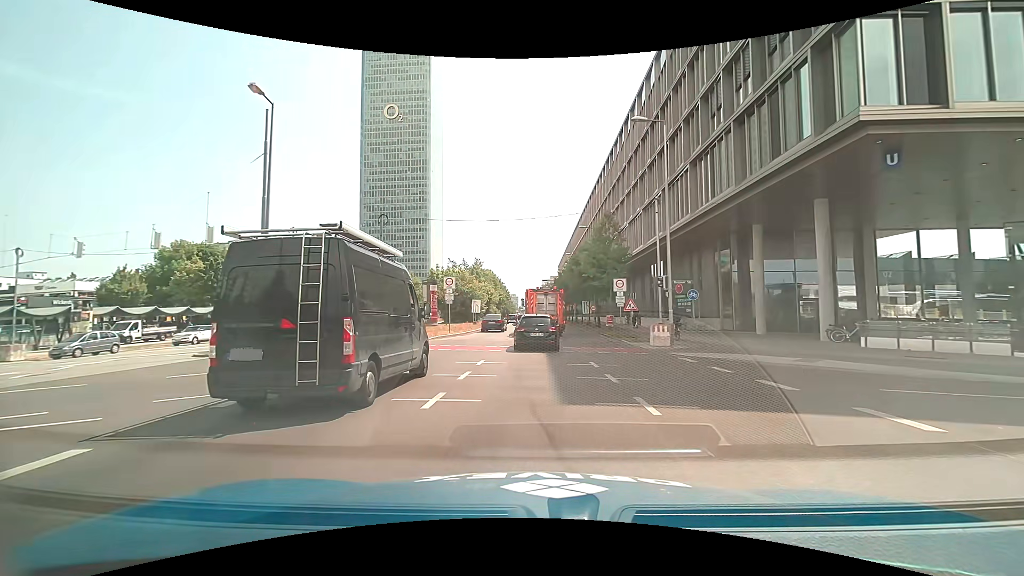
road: primary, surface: asphalt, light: Day
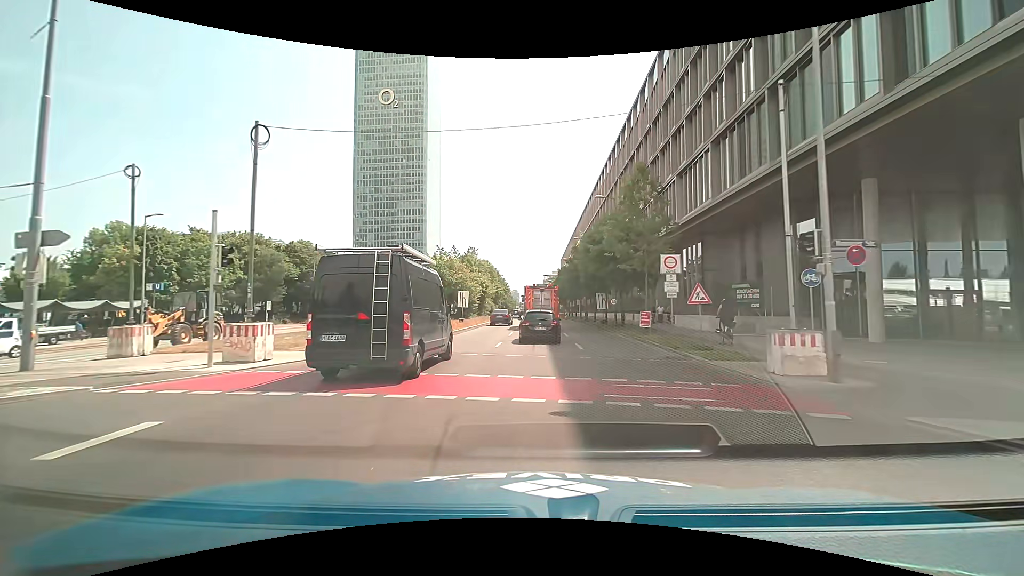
(-0.1, +12.1) m; 0°
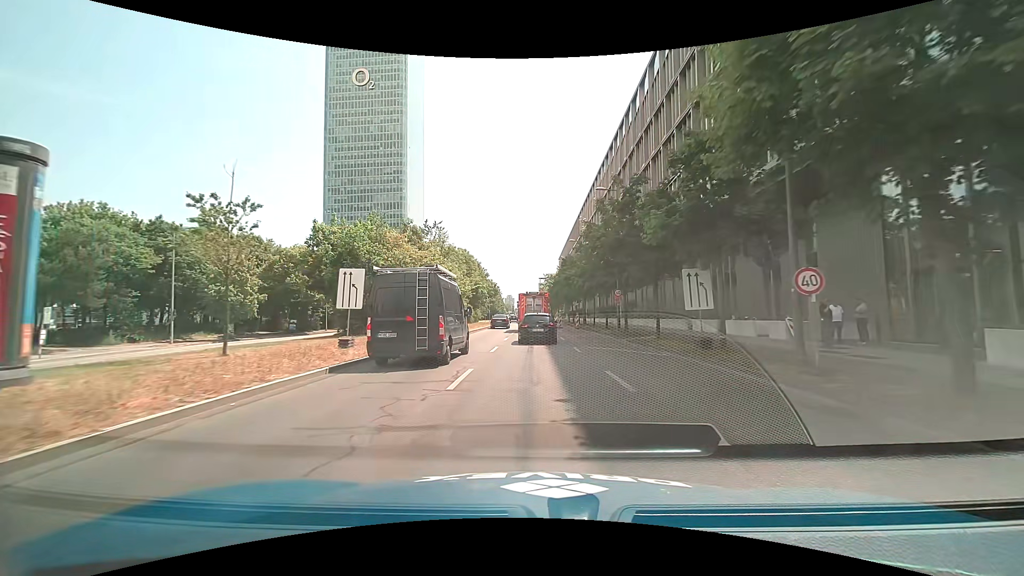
(+0.2, +28.1) m; 0°
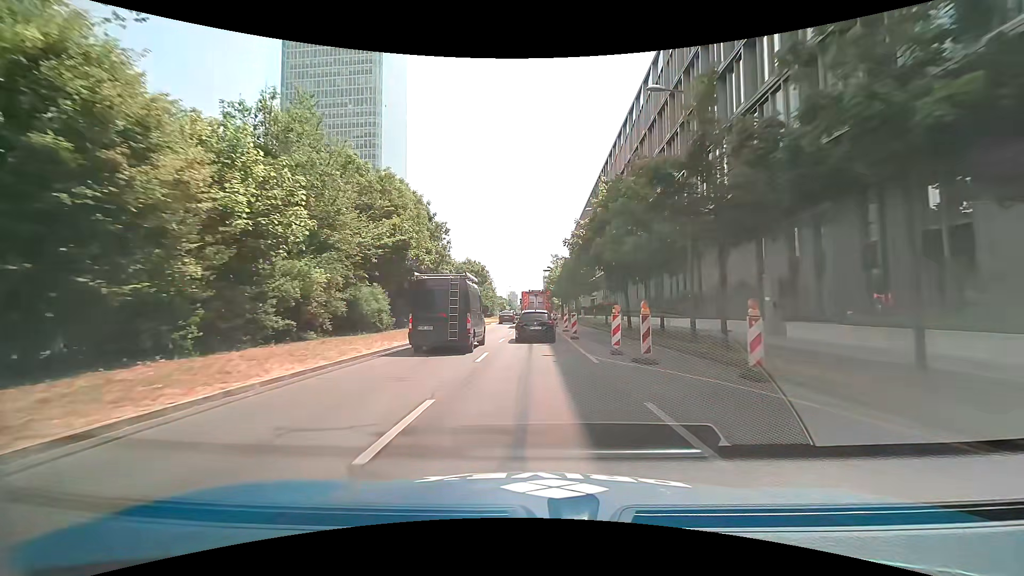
(+0.3, +40.9) m; 0°
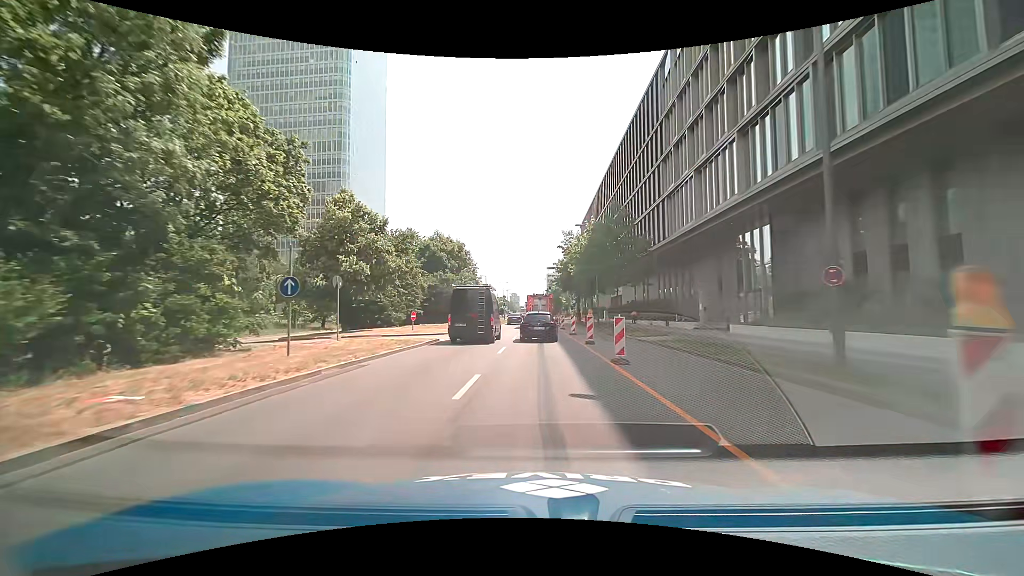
(-0.1, +32.7) m; -1°
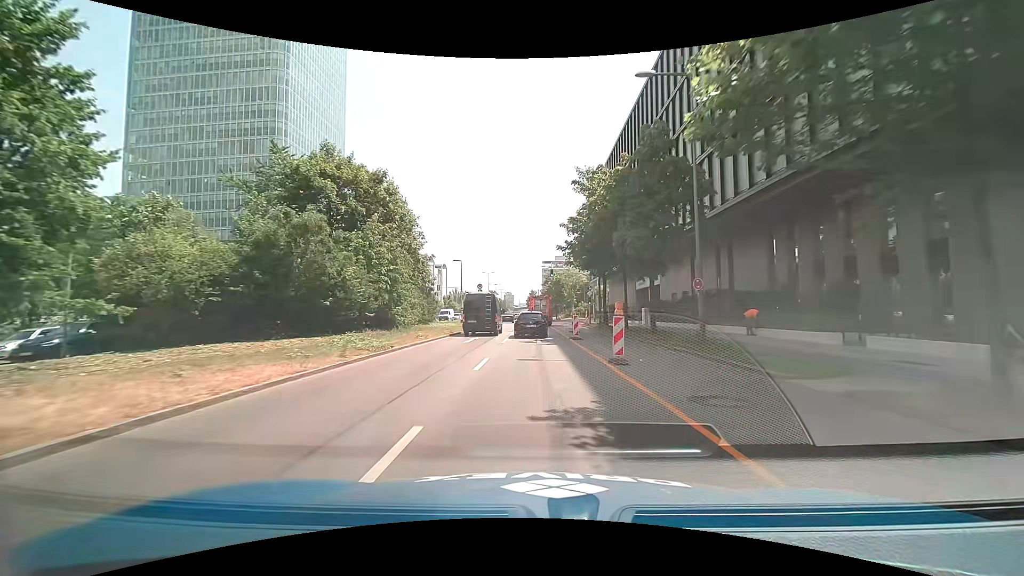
(+0.6, +32.4) m; +1°
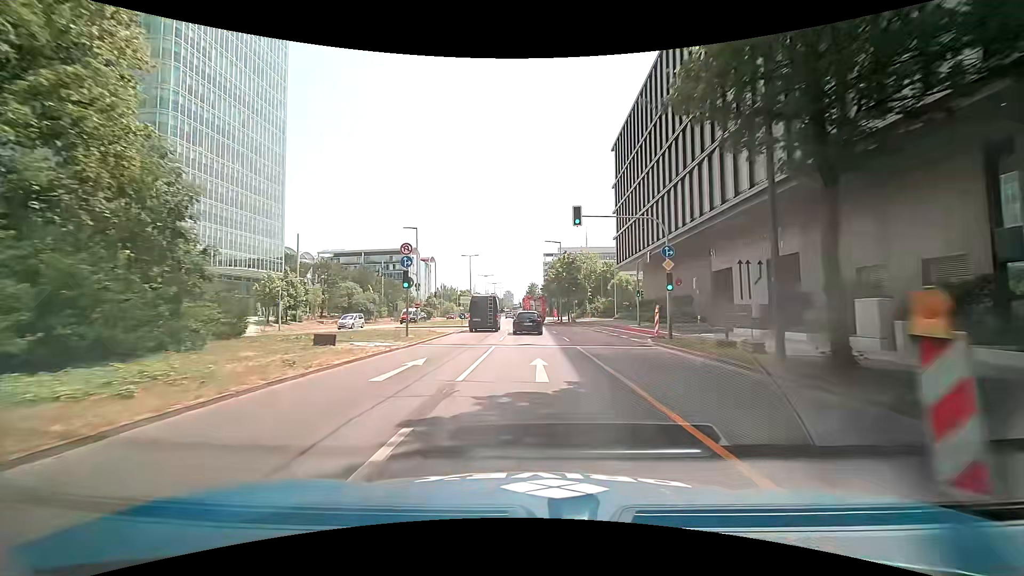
(+0.1, +32.9) m; 0°
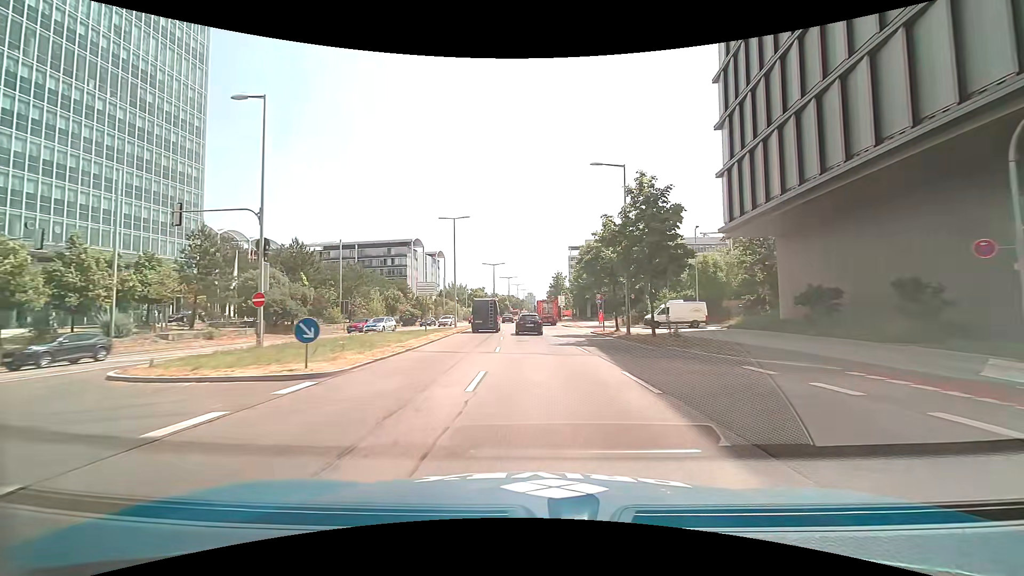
(-0.4, +33.9) m; -2°
(0, +10) (0, +20) (-1, +30) (-1, +40) (-1, +50) (-2, +60) (-2, +70) (-1, +80) (-1, +90) (-1, +100) m
